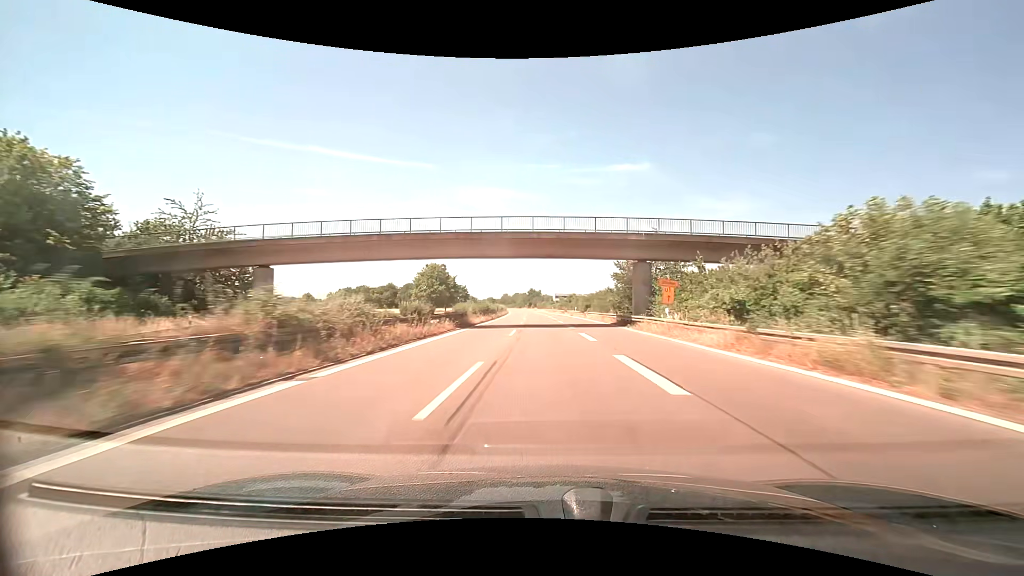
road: trunk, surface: asphalt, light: Day
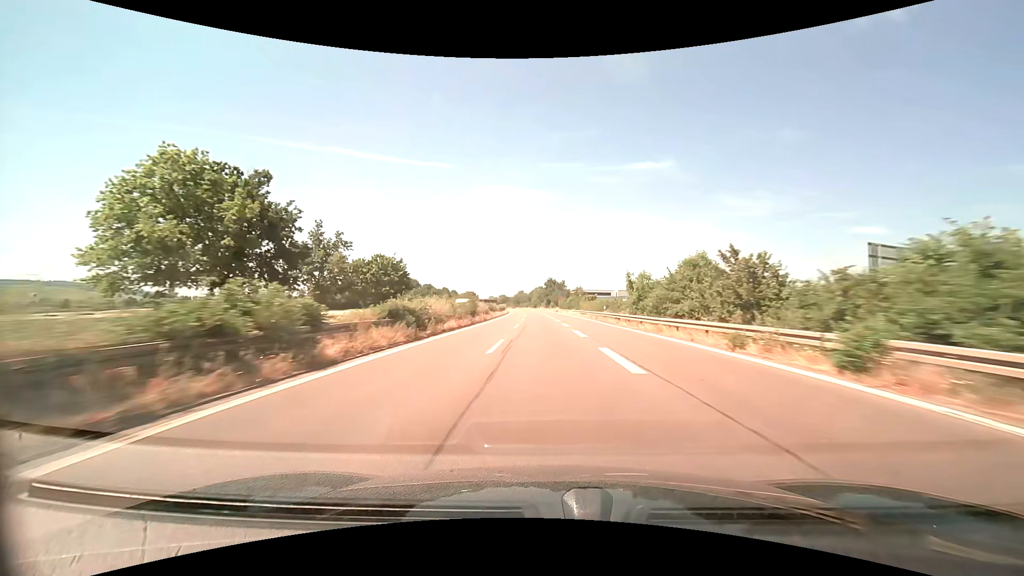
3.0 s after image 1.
(-1.9, +81.5) m; -2°
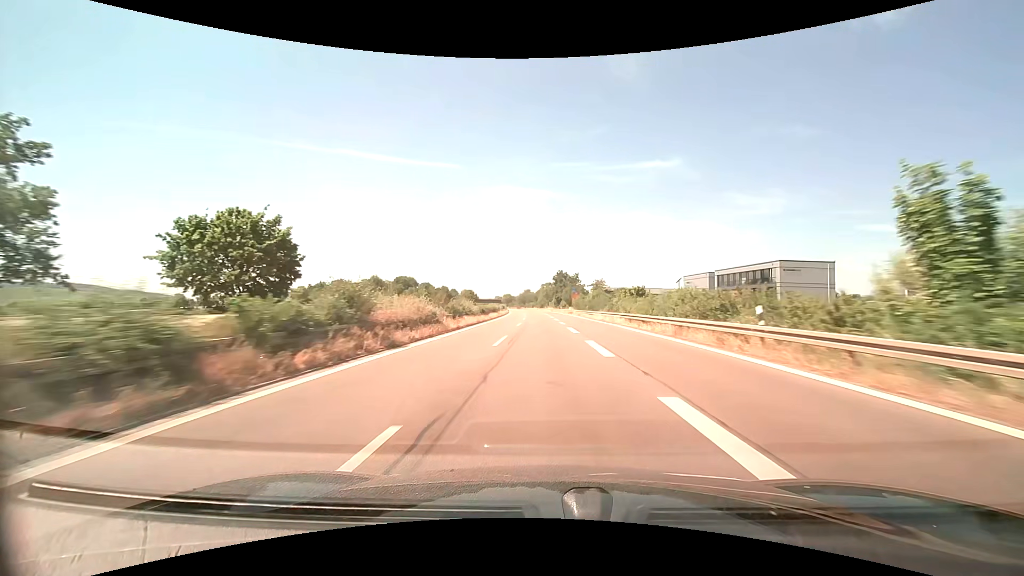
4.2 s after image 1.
(-0.3, +32.6) m; -1°
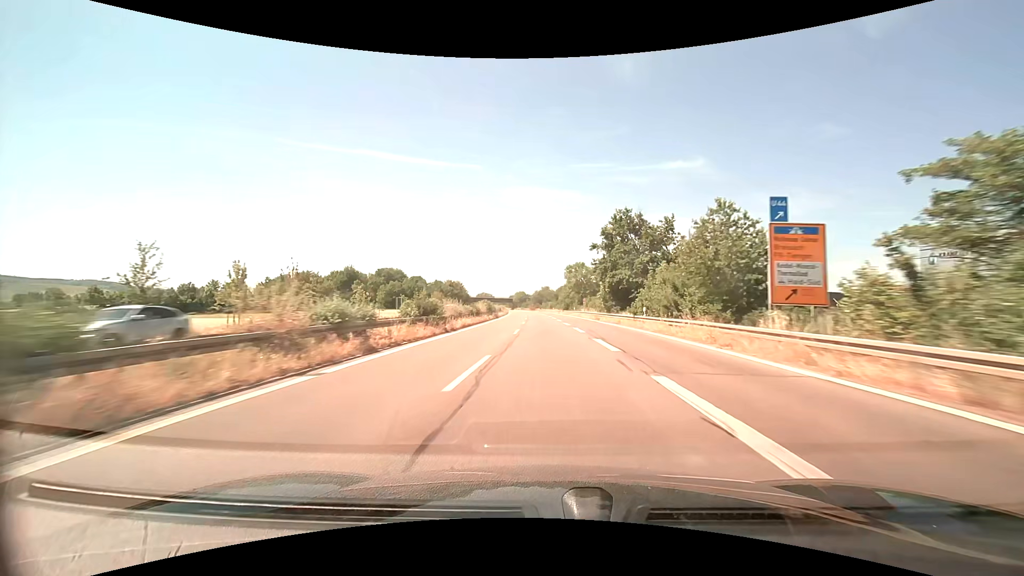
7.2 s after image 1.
(-1.5, +81.5) m; -2°
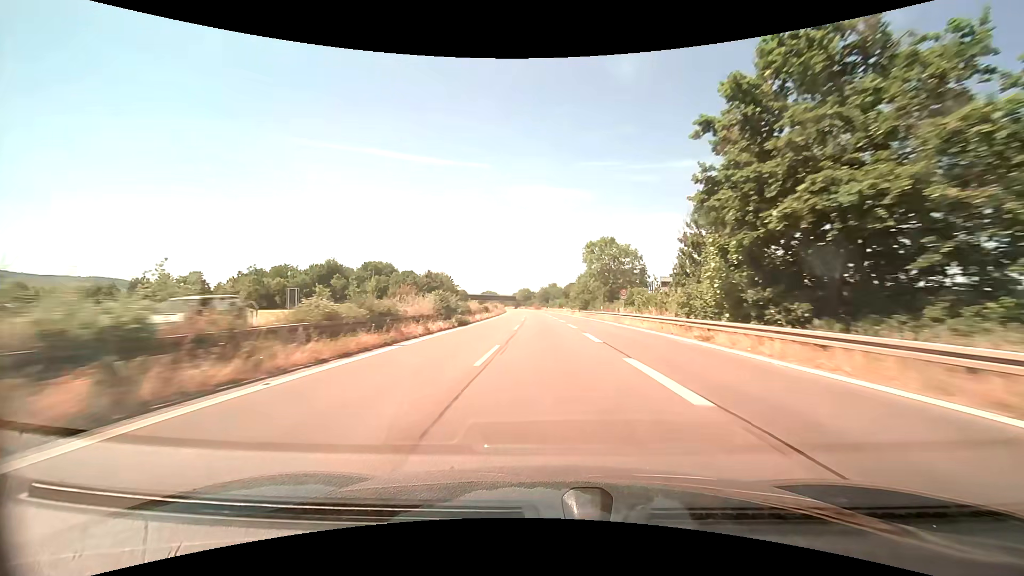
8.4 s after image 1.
(-0.2, +32.6) m; -1°
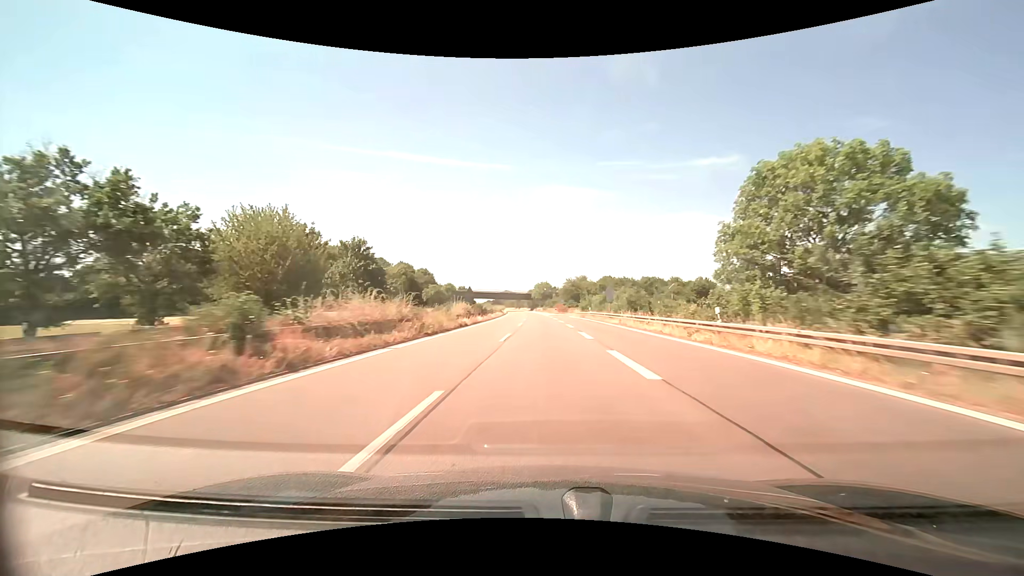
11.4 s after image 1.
(-1.6, +81.5) m; -3°
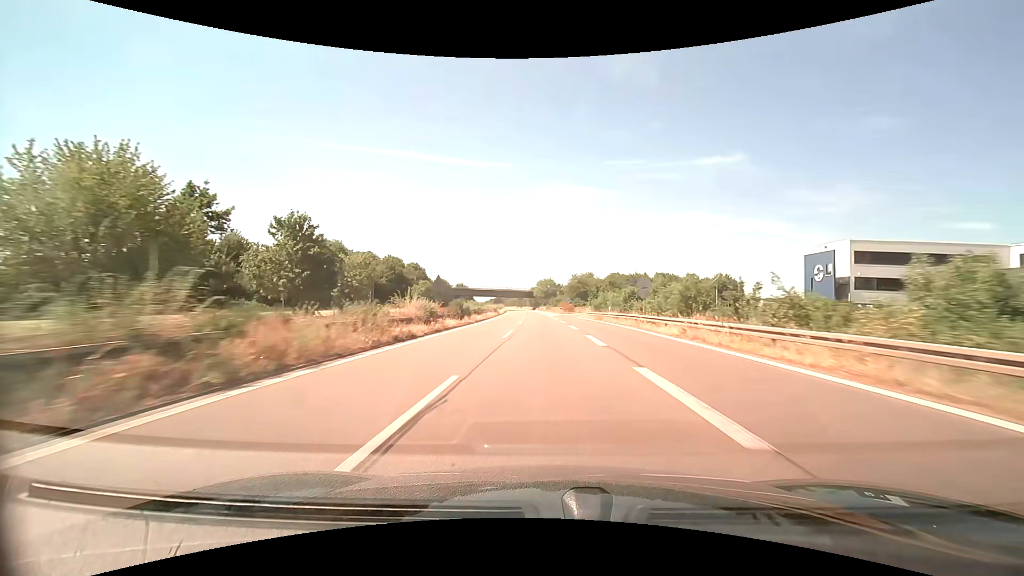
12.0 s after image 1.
(0.0, +16.3) m; 0°
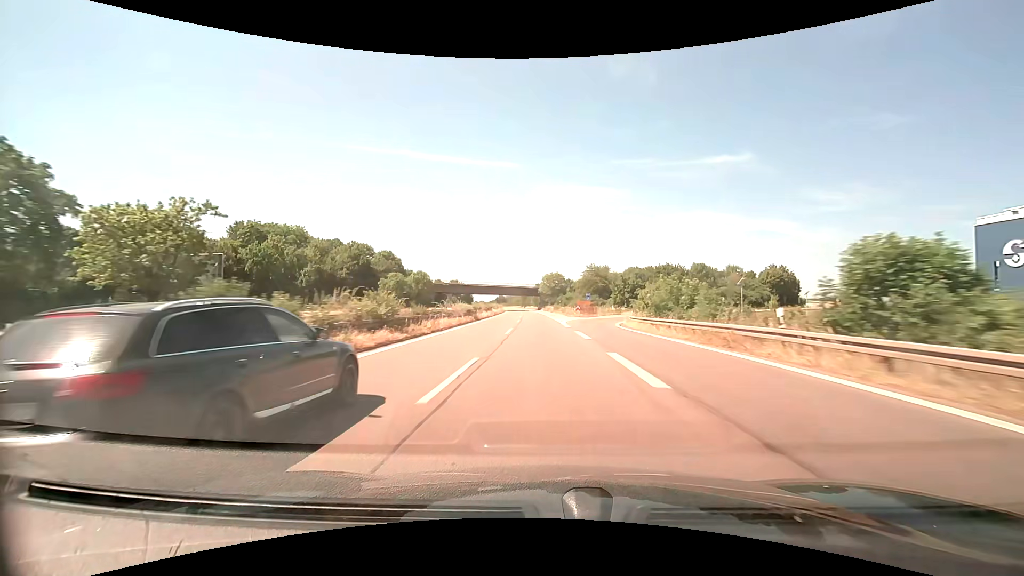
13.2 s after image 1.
(-0.2, +32.6) m; -1°
(0, +10) (0, +20) (0, +30) (0, +40) (-1, +50) (-1, +60) (-2, +70) (-2, +80) (-3, +90) (-3, +100) m
